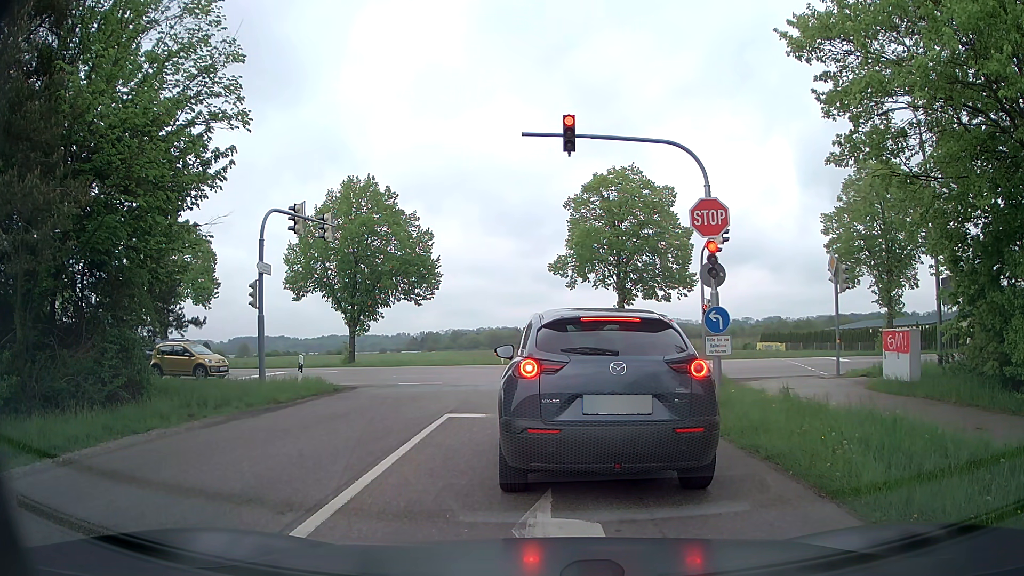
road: tertiary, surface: asphalt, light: Day
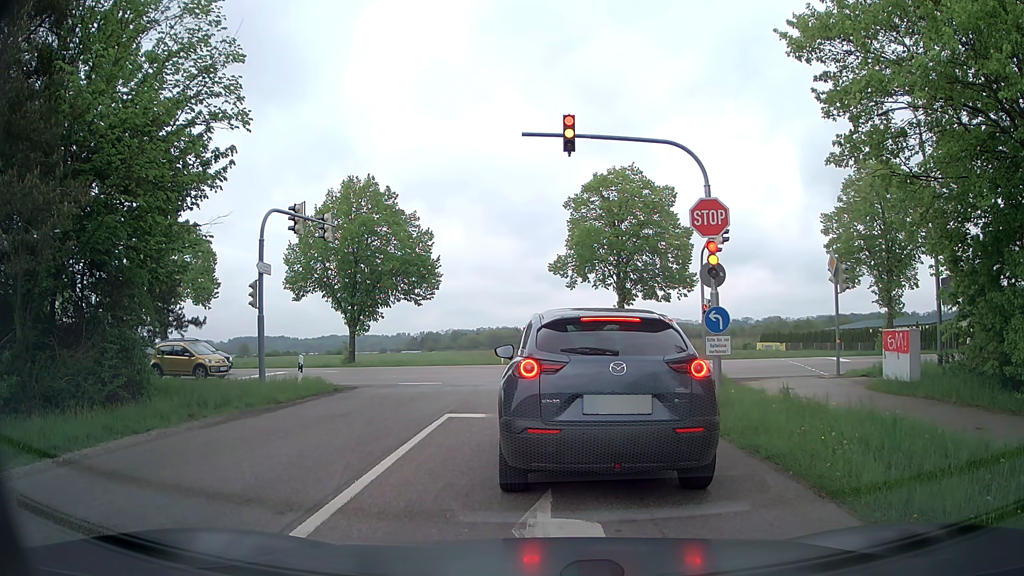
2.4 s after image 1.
(0.0, 0.0) m; 0°
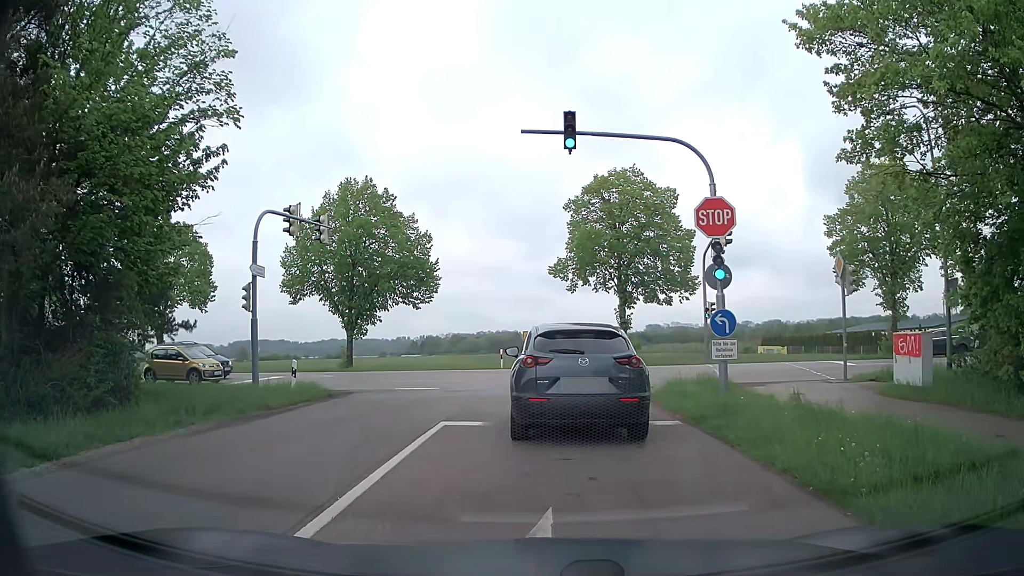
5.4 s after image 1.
(0.0, +0.6) m; 0°
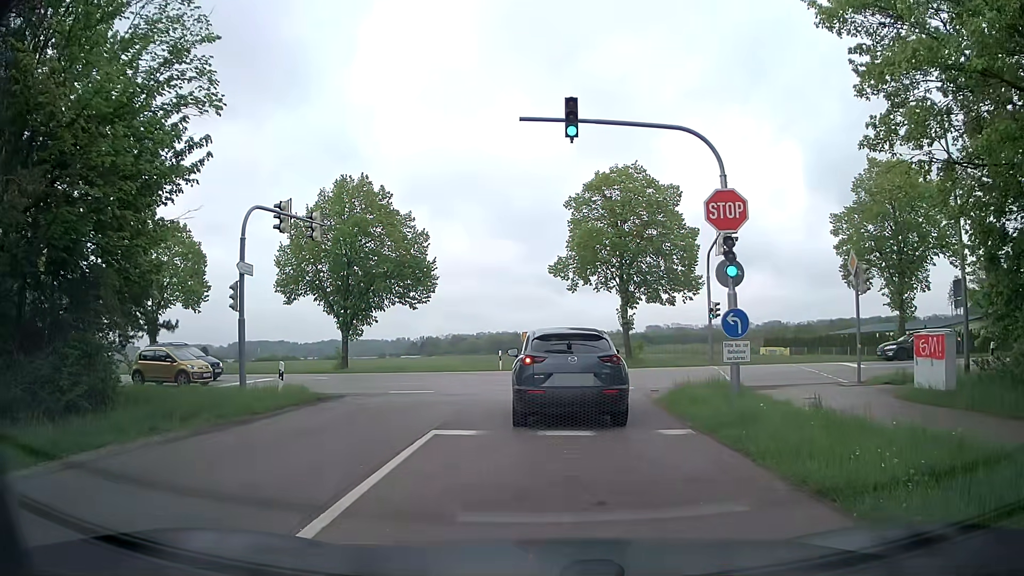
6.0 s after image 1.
(0.0, +1.0) m; 0°
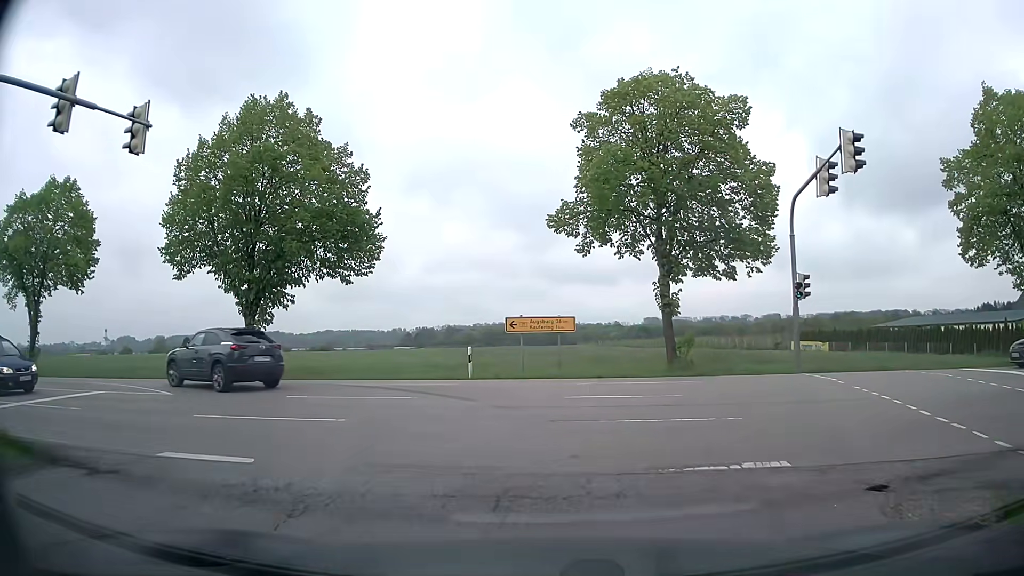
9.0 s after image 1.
(+0.3, +13.0) m; +1°
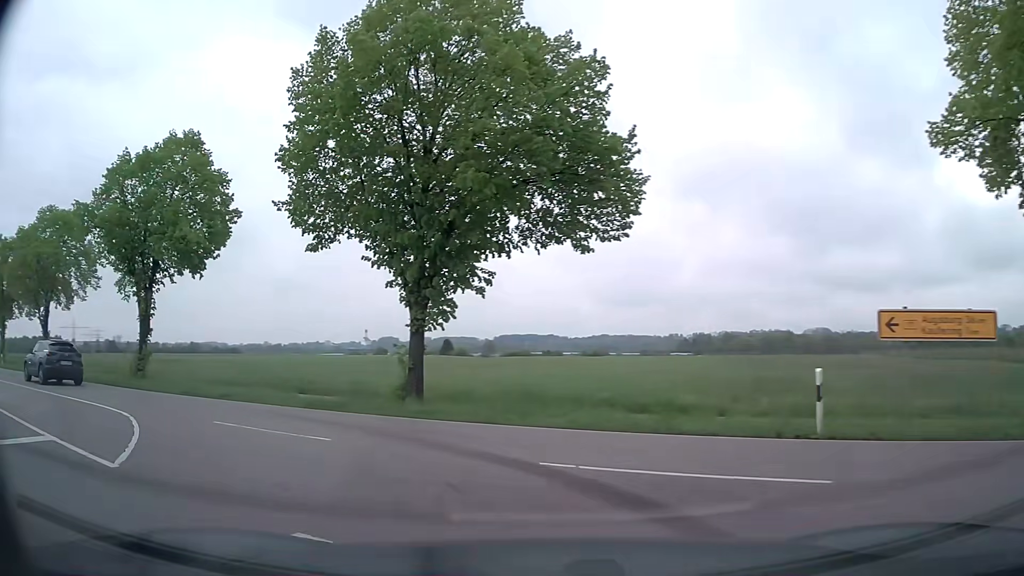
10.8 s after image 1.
(-1.7, +10.9) m; -24°
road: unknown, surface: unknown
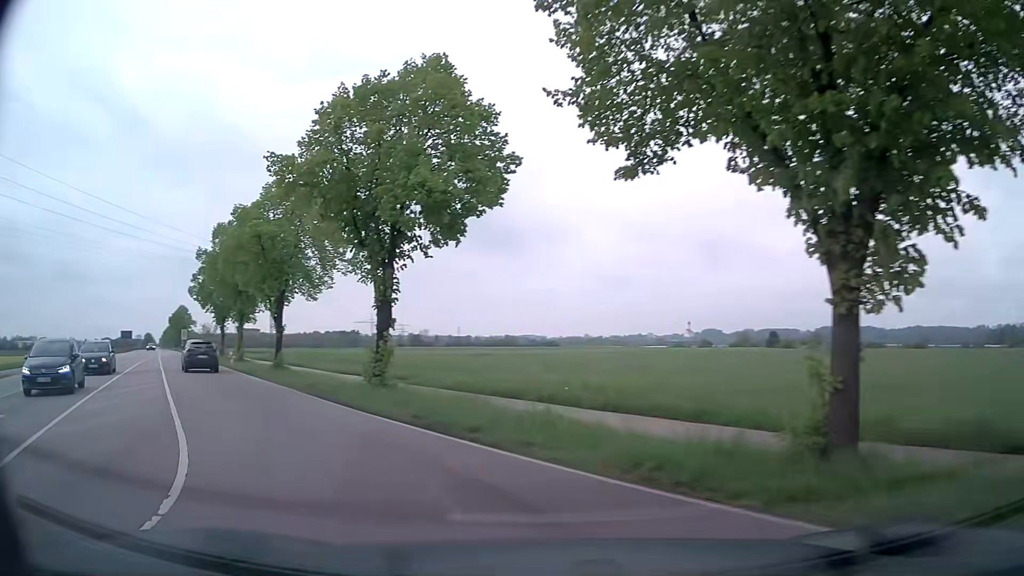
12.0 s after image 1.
(-2.0, +8.0) m; -27°
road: secondary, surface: asphalt
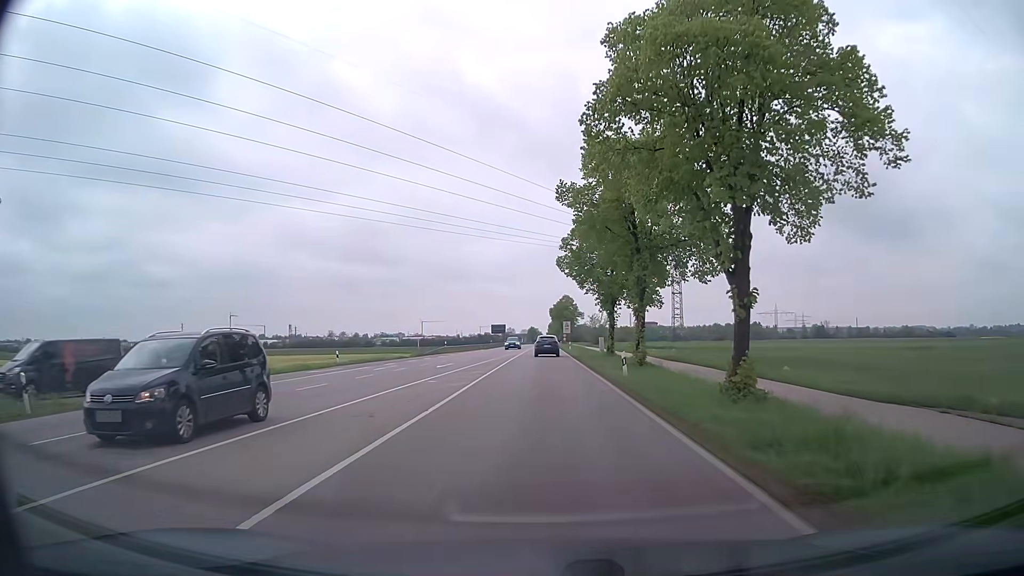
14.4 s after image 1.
(-8.4, +18.9) m; -35°
(0, +10) (0, +20) (0, +30) (+1, +40) (+1, +50) (+1, +60) (+1, +70) (+1, +80) (+1, +90) (+1, +100) m
